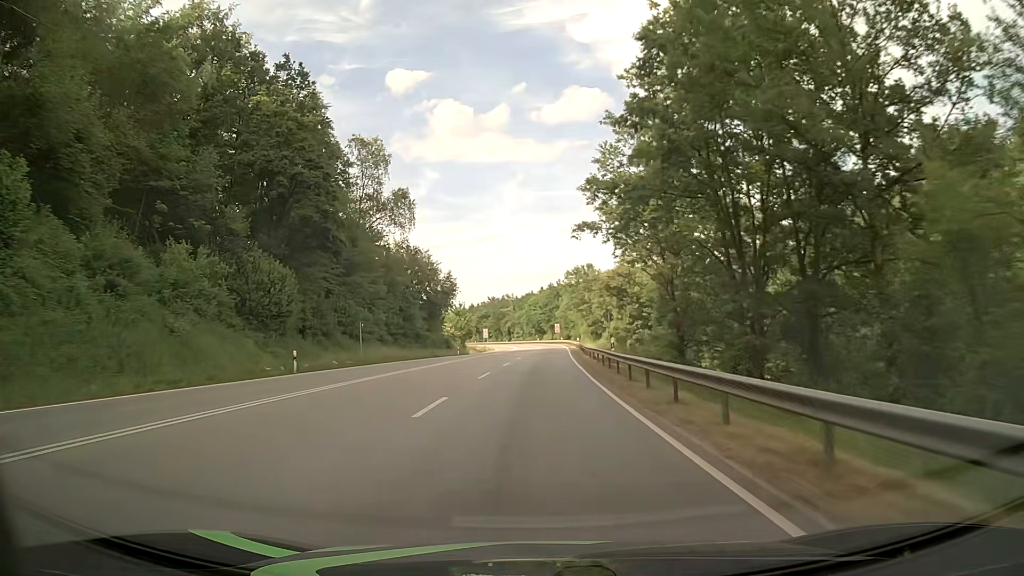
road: primary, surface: asphalt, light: Day
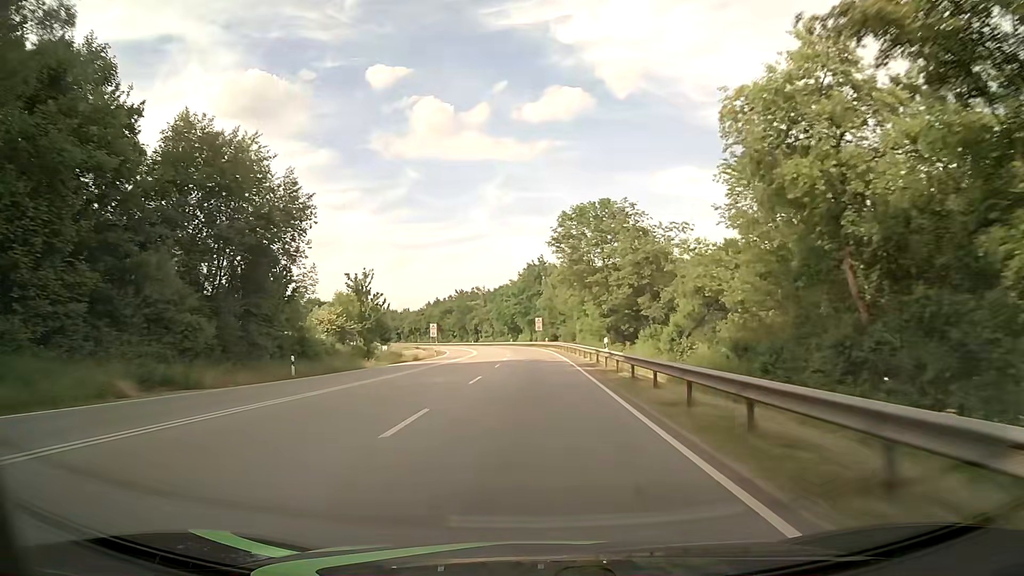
(+0.7, +49.8) m; +2°
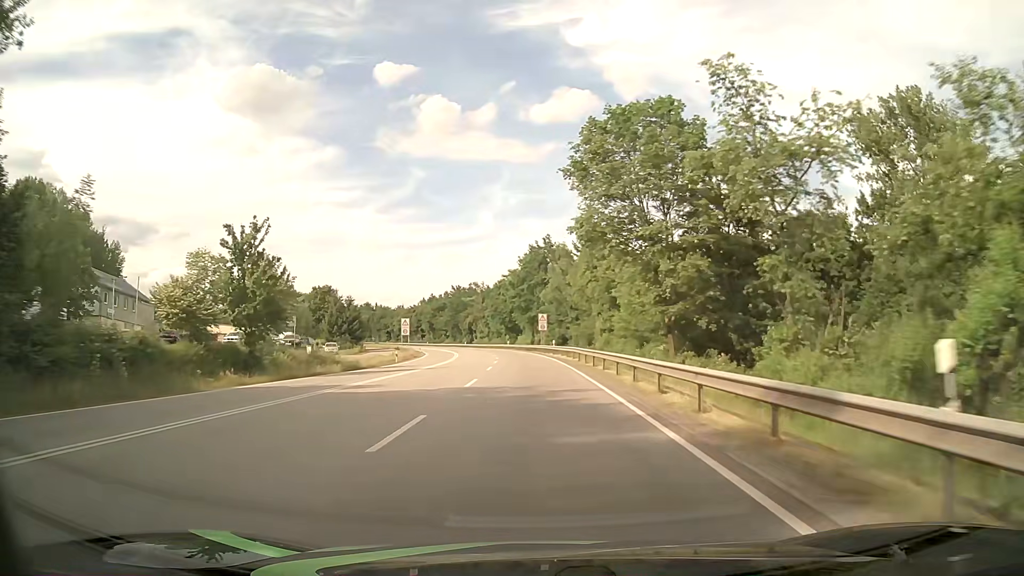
(+0.1, +25.0) m; 0°
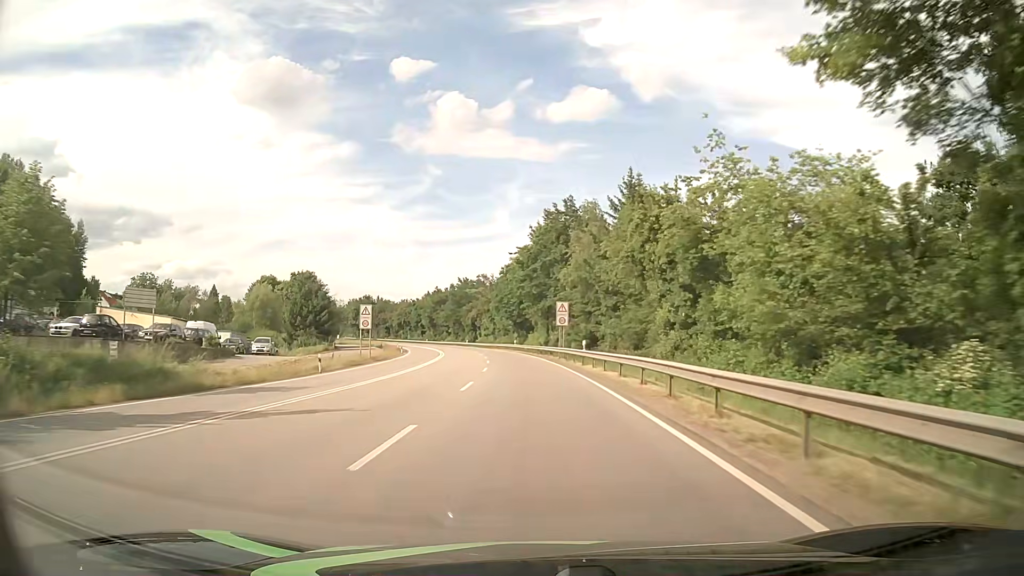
(-0.2, +25.0) m; -1°
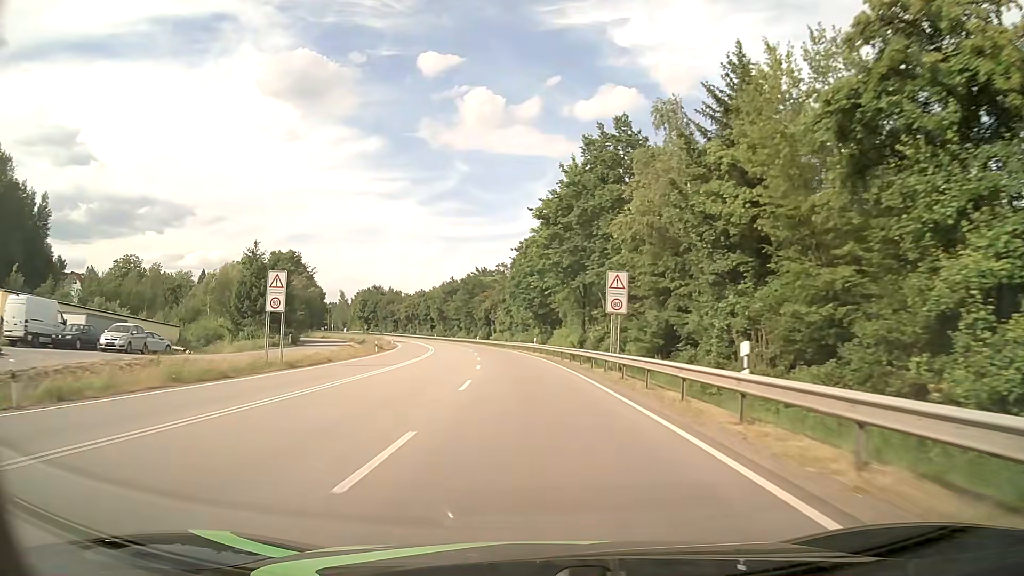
(-0.3, +25.0) m; -2°
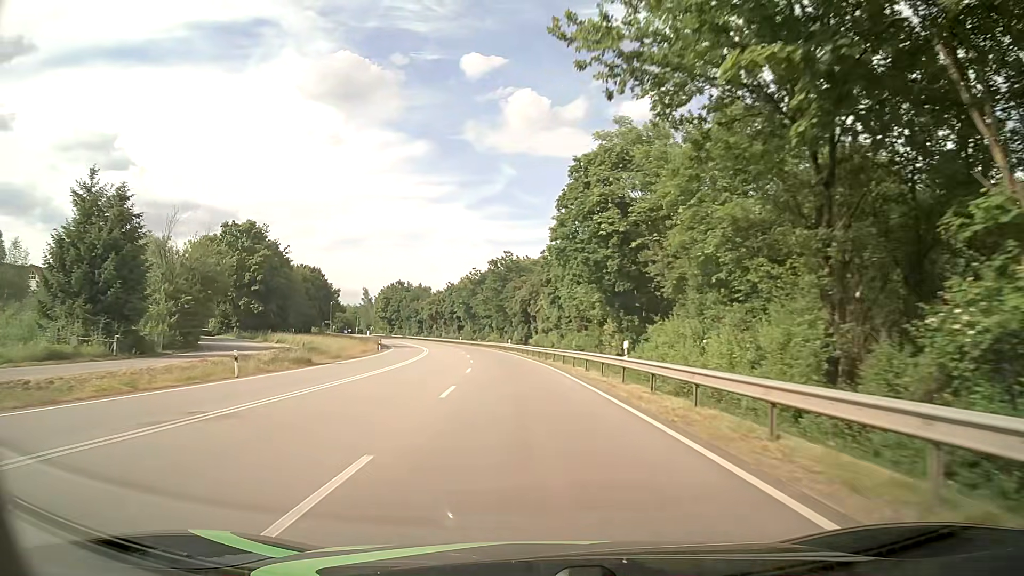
(-1.2, +37.5) m; -4°
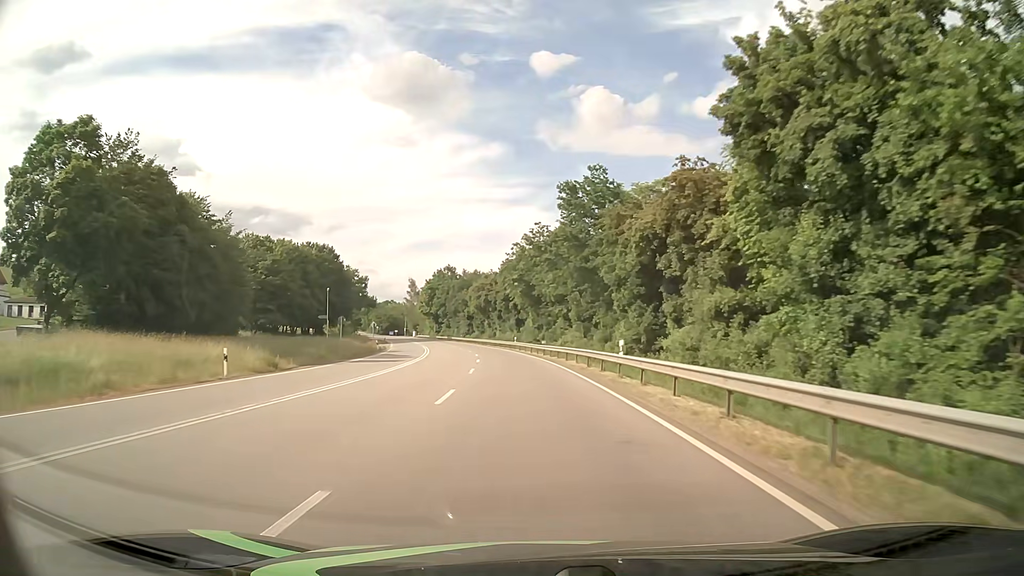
(-2.9, +49.9) m; -7°
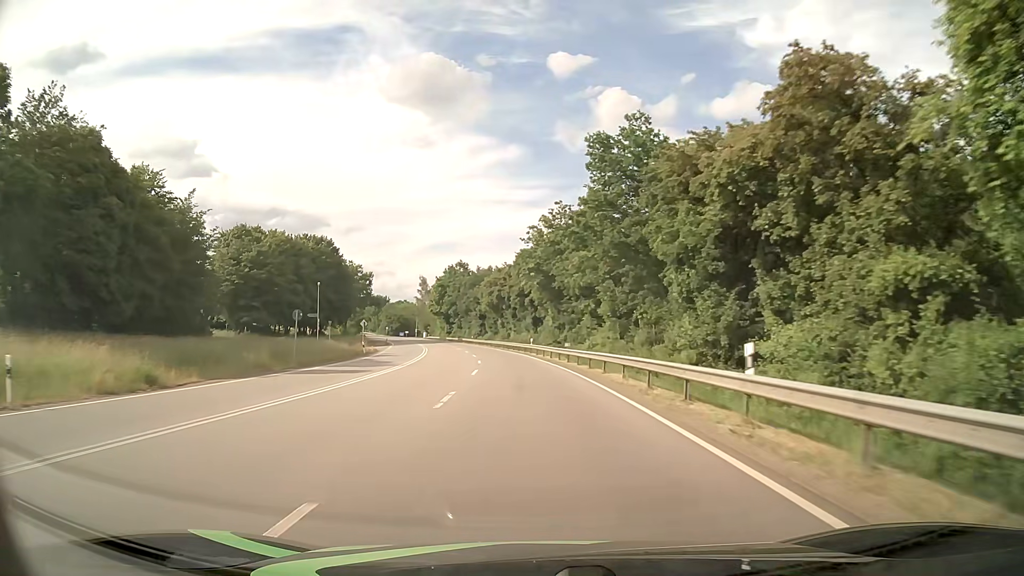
(-0.2, +12.5) m; -2°
(0, +10) (0, +20) (-1, +30) (-2, +40) (-2, +50) (-4, +60) (-5, +70) (-7, +80) (-9, +89) (-11, +99) m
